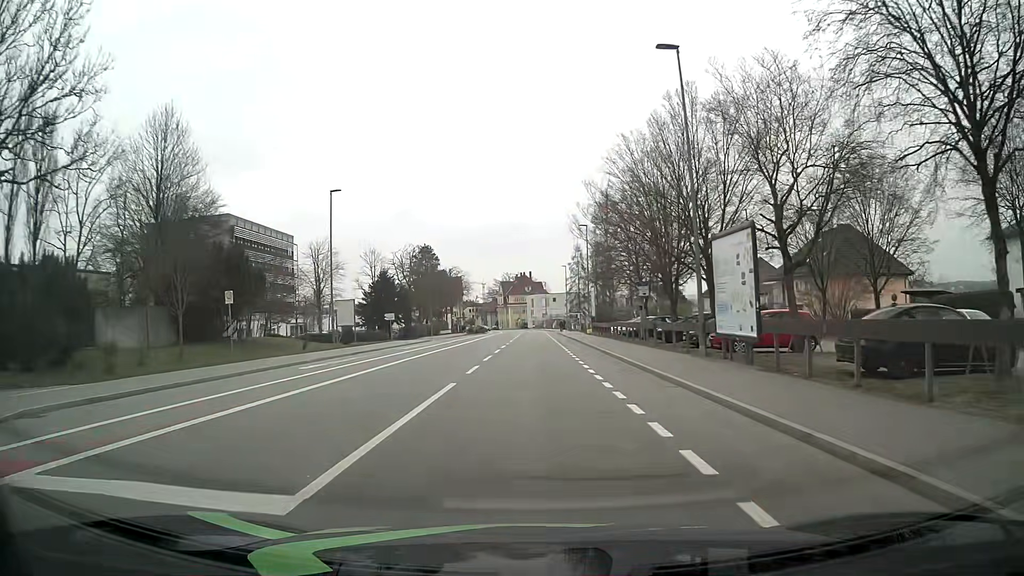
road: tertiary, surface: asphalt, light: Day
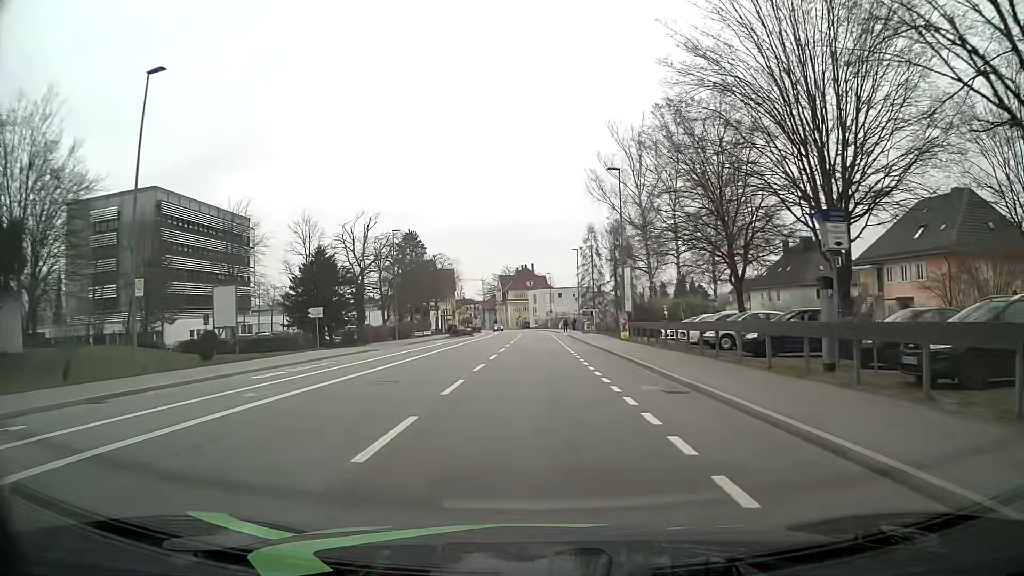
(+0.2, +23.4) m; 0°
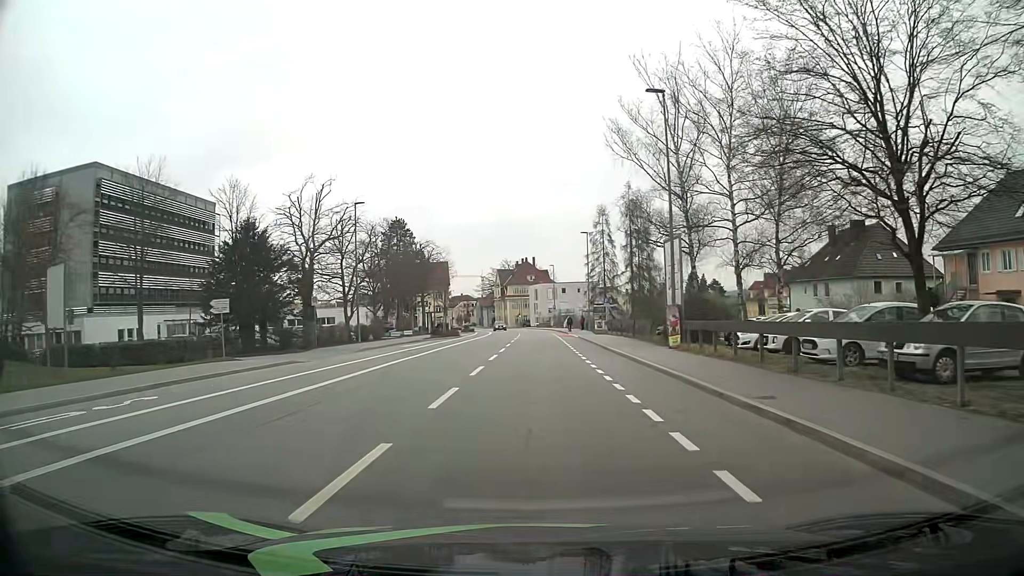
(+0.2, +14.0) m; 0°
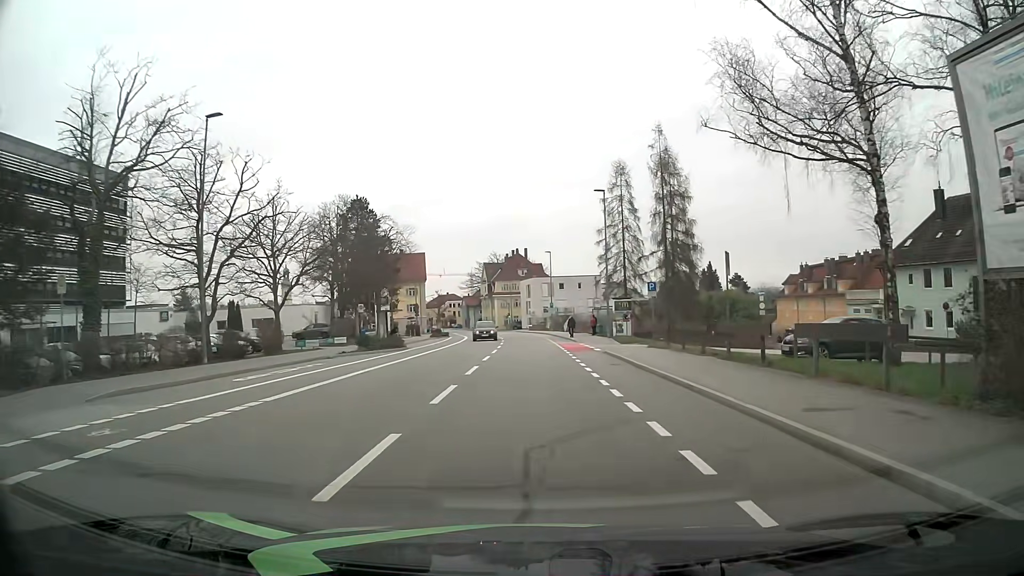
(+0.2, +23.4) m; +1°
(0, +10) (0, +20) (0, +30) (0, +40) (0, +50) (0, +60) (-1, +70) (-2, +80) (-3, +90) (-4, +100) m
